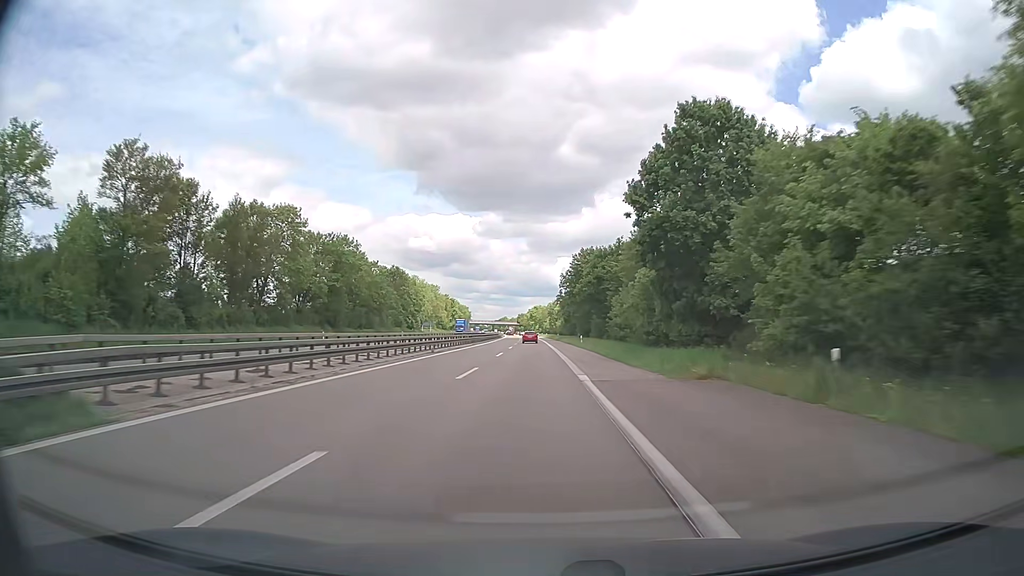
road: trunk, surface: asphalt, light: Day
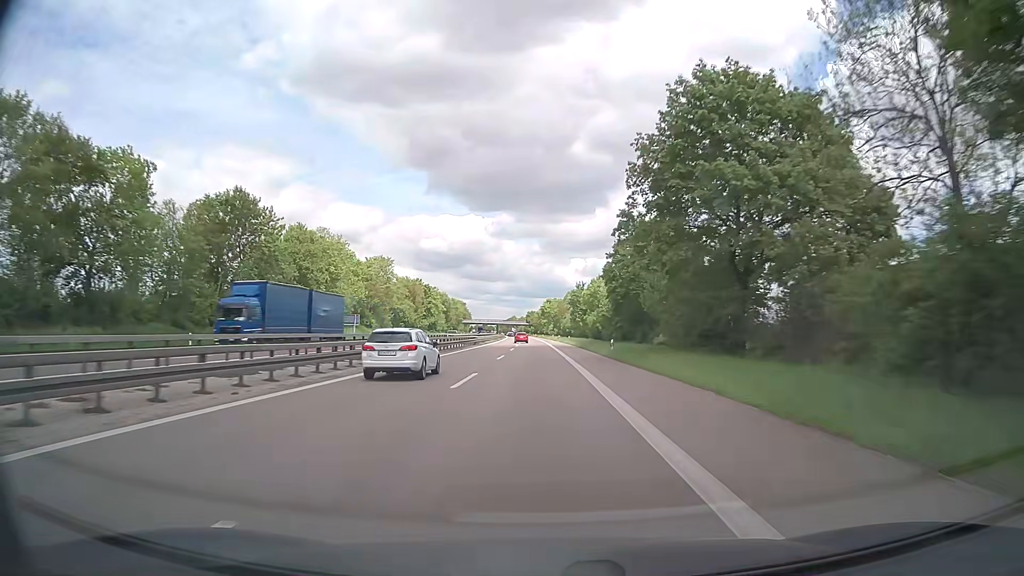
(-0.9, +75.0) m; -1°
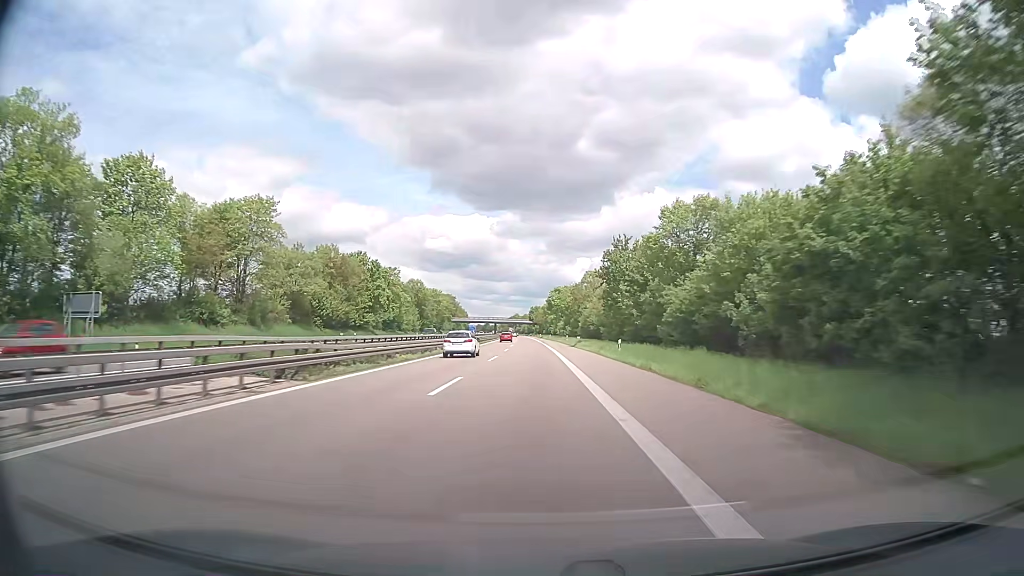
(-0.2, +56.2) m; 0°
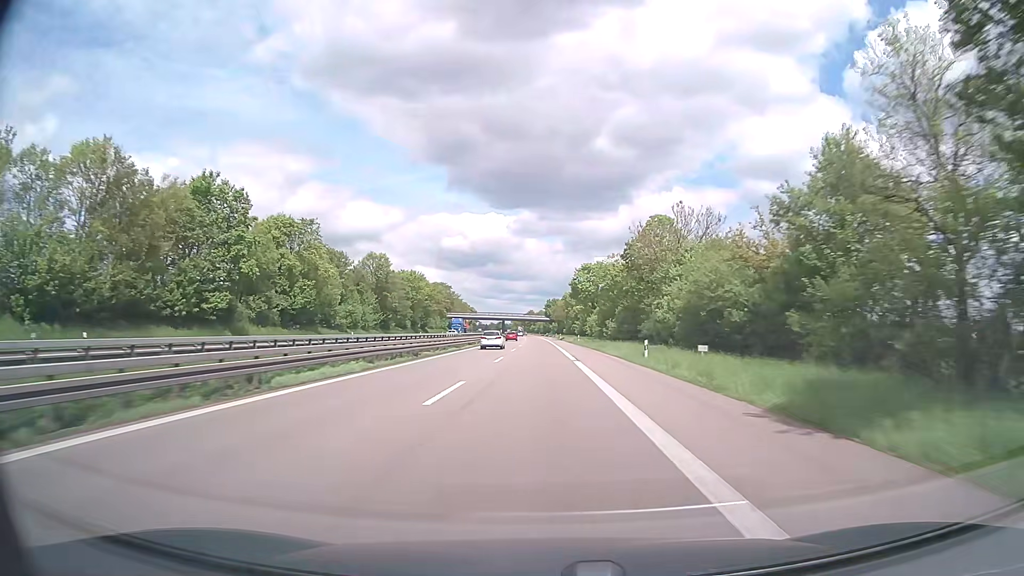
(-0.8, +56.2) m; -2°
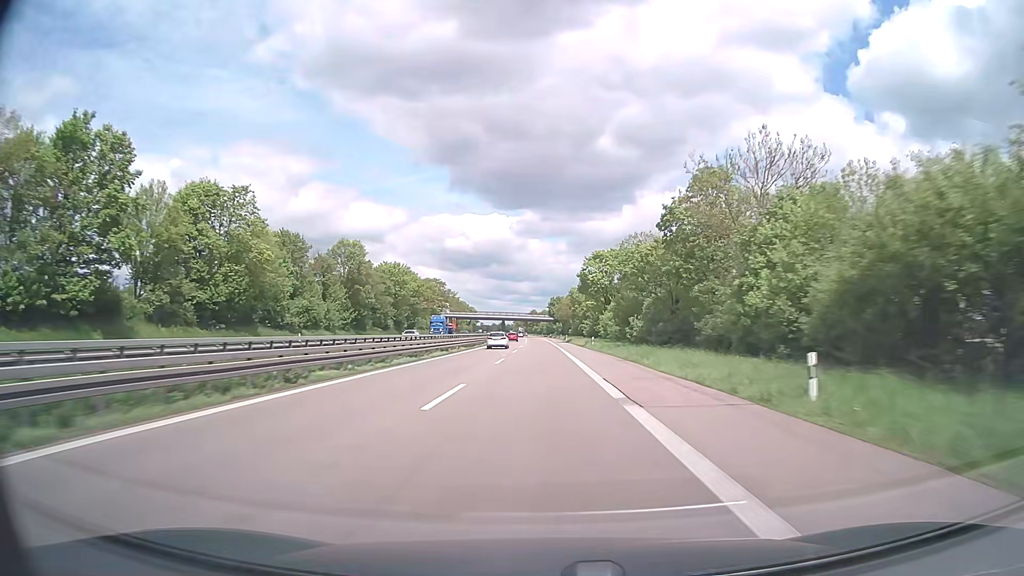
(0.0, +18.7) m; 0°
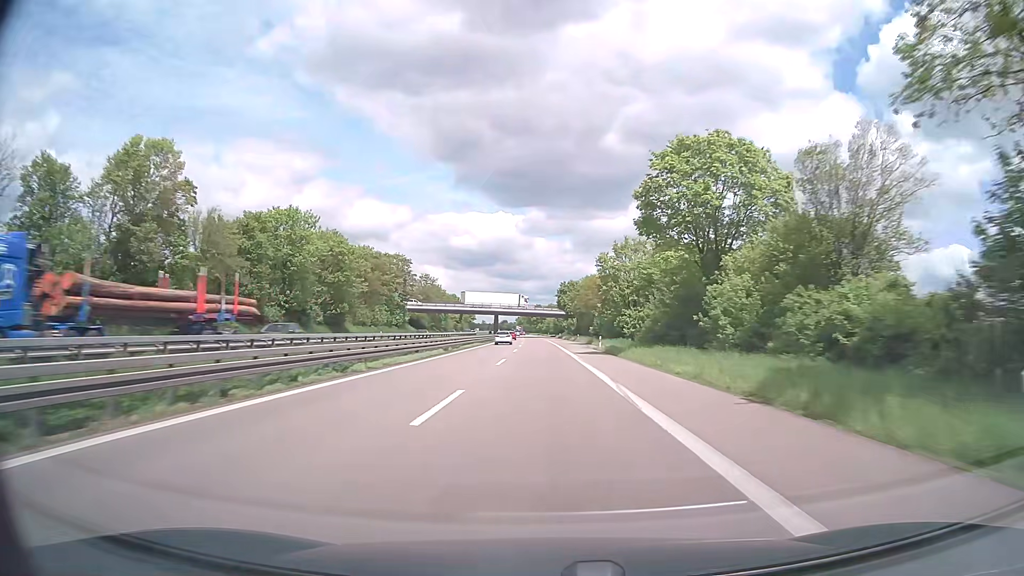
(-0.3, +56.2) m; -1°
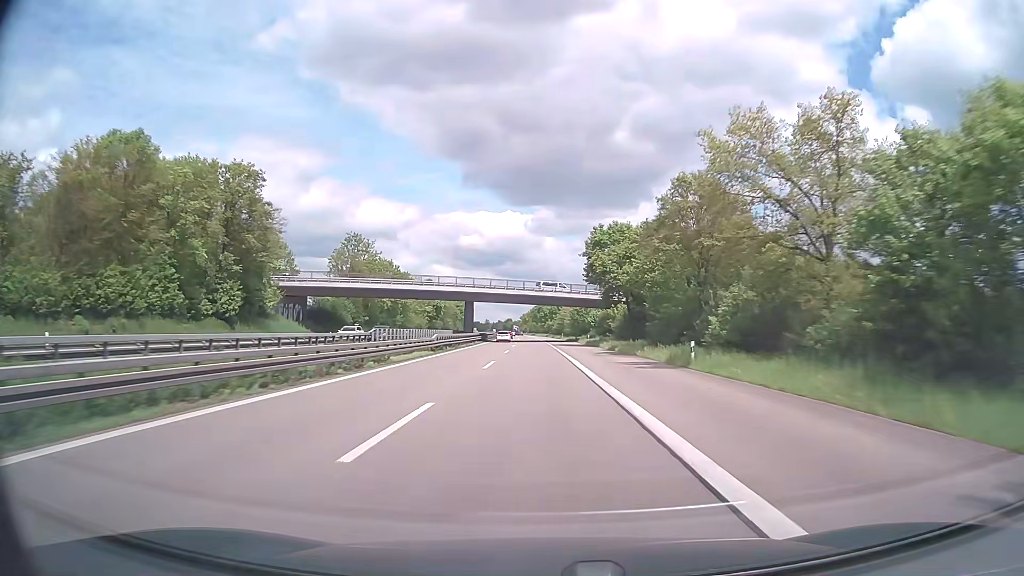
(-0.3, +74.9) m; -1°
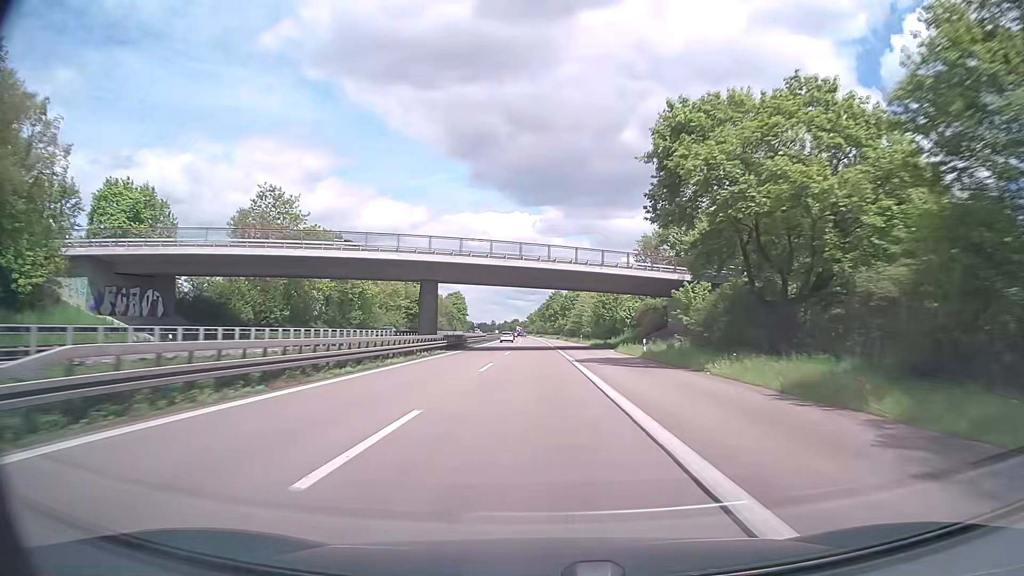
(-0.2, +37.4) m; -1°
